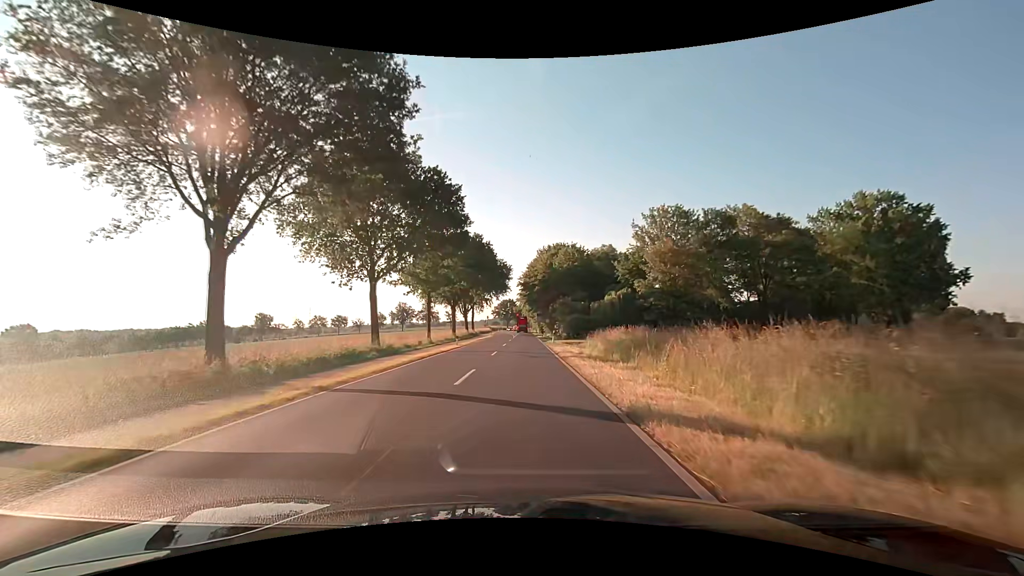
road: secondary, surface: asphalt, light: Day
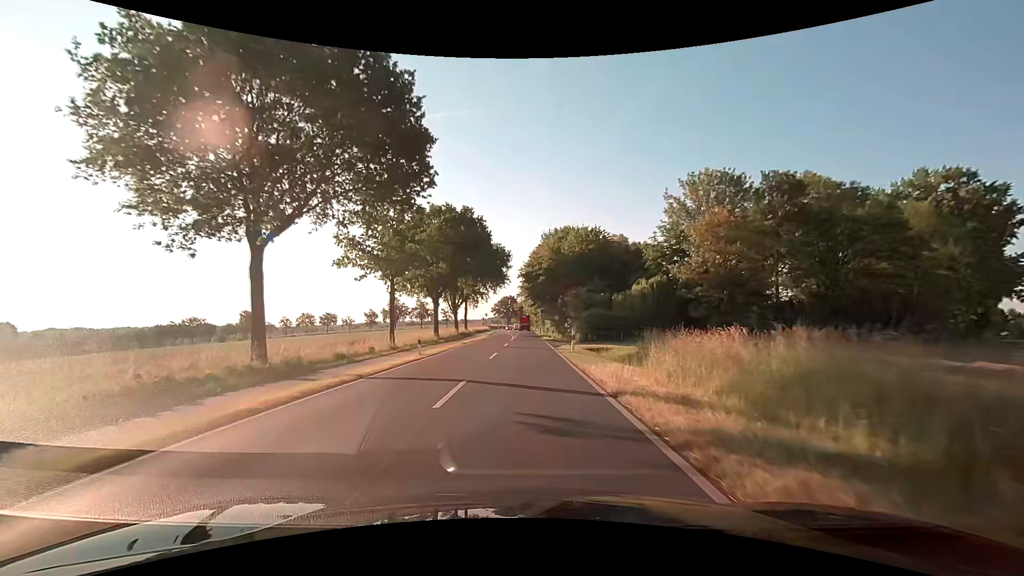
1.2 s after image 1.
(-0.1, +15.5) m; 0°
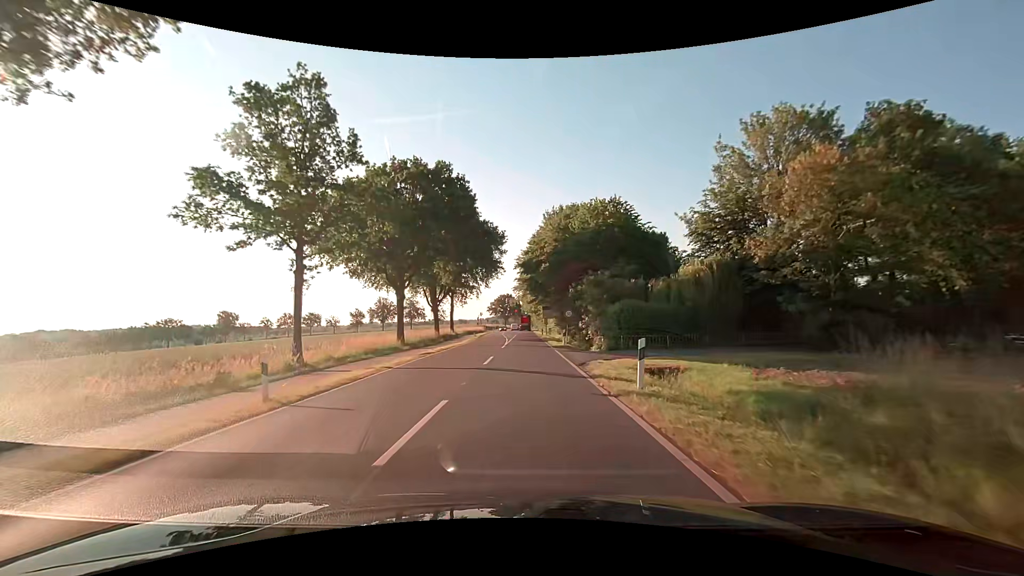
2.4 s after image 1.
(+0.1, +15.5) m; 0°
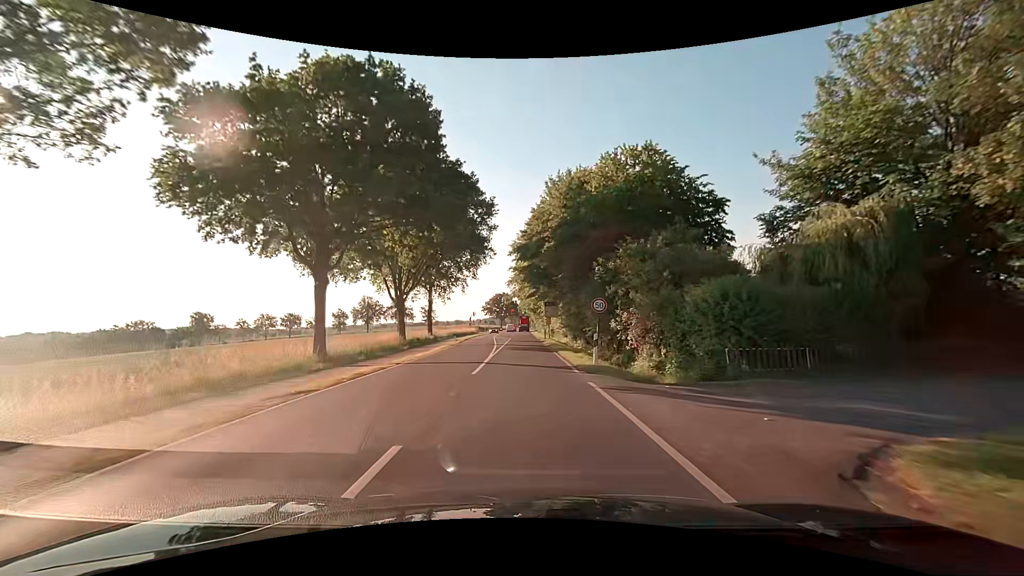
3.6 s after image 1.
(0.0, +15.6) m; 0°
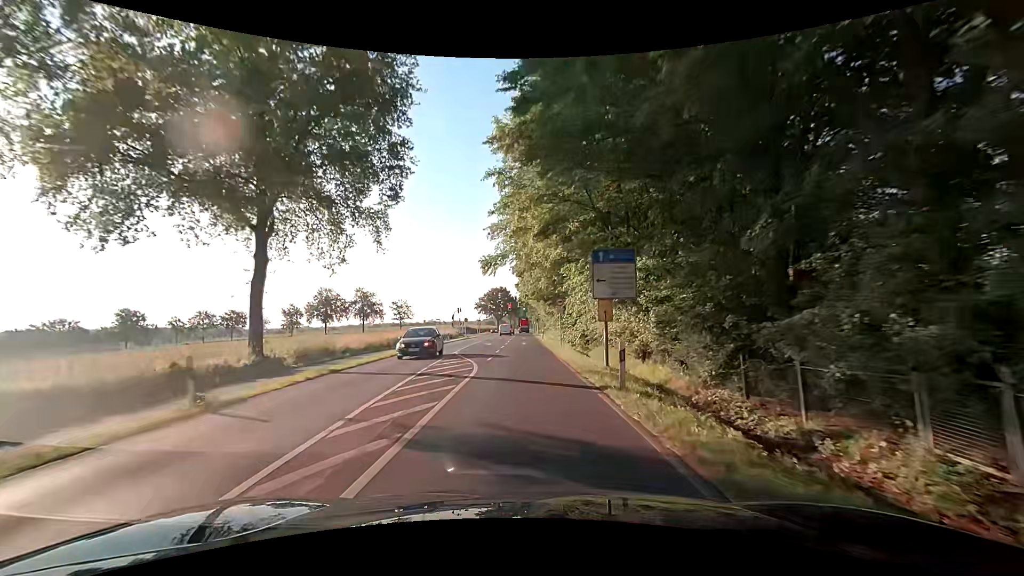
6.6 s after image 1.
(-0.1, +38.9) m; 0°
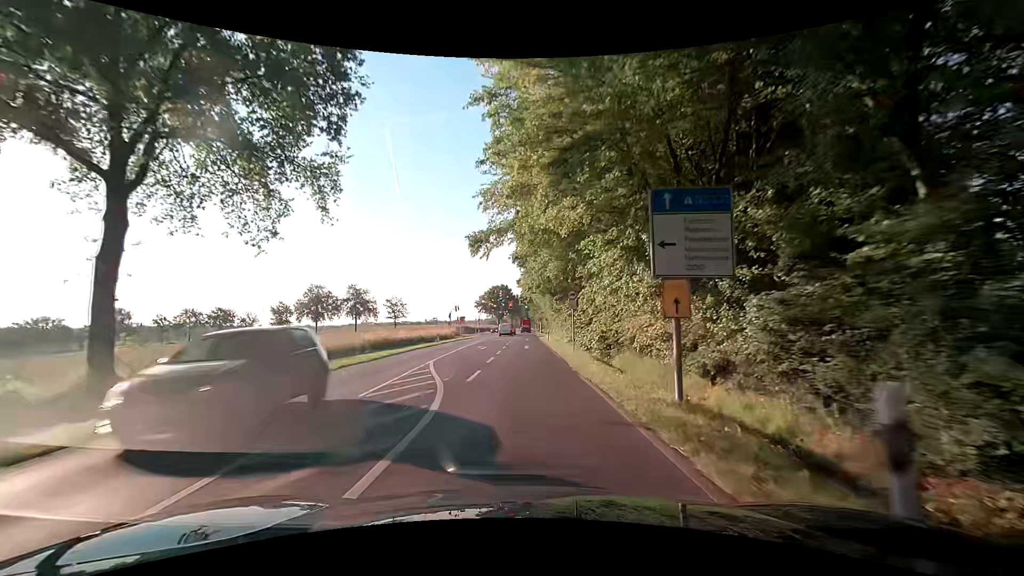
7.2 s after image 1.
(0.0, +7.8) m; -1°
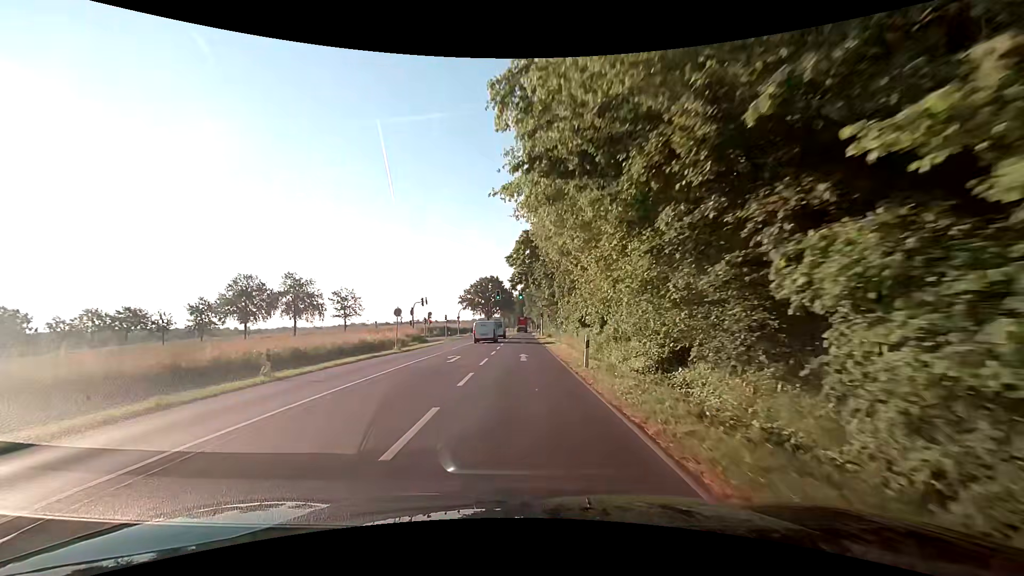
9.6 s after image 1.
(+0.7, +31.1) m; +1°
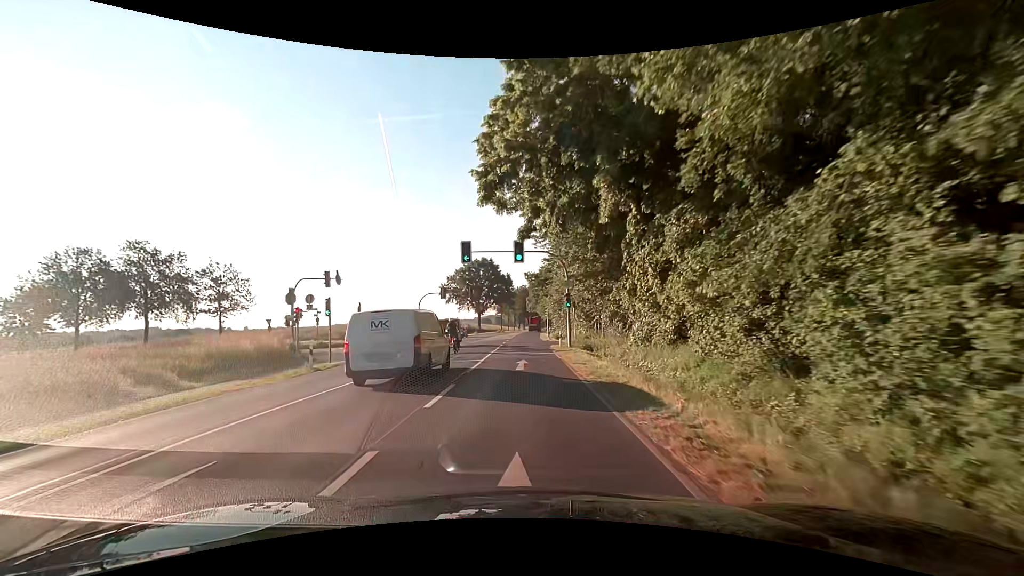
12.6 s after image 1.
(+0.4, +38.9) m; 0°
(0, +10) (0, +20) (0, +30) (0, +40) (0, +50) (0, +60) (0, +70) (0, +80) (+1, +90) (+1, +100) m
